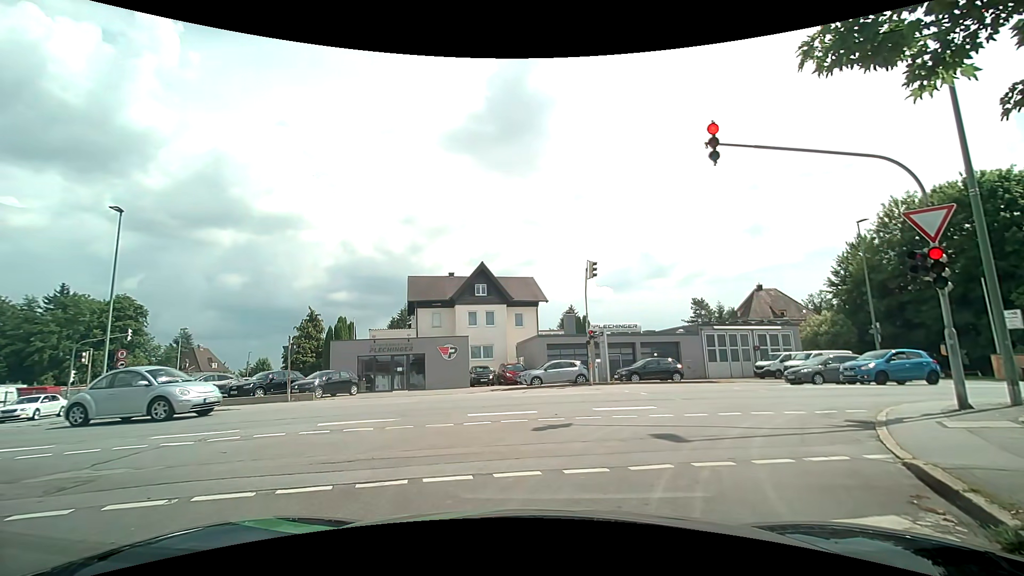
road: residential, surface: asphalt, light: Day
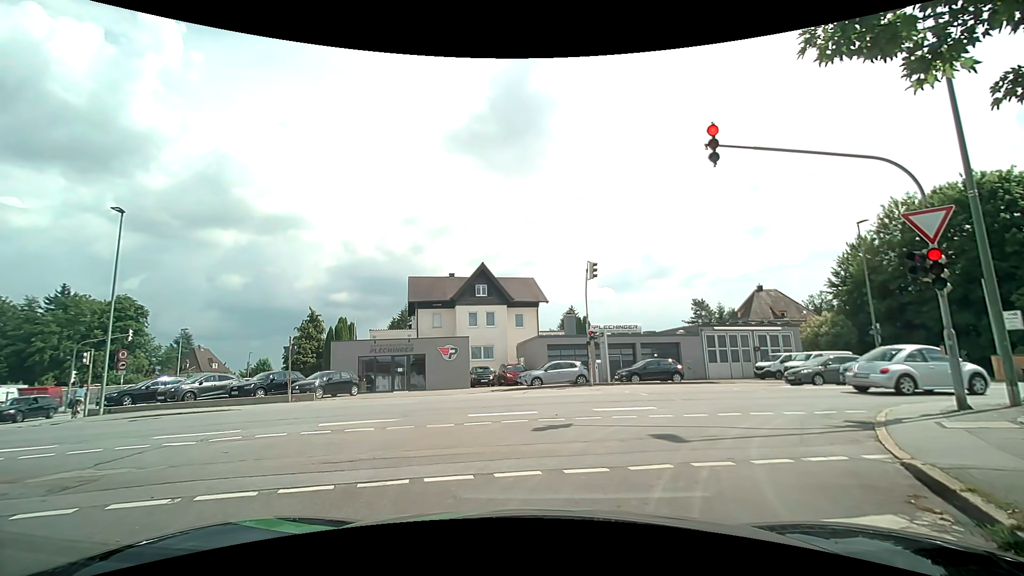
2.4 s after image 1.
(0.0, +0.1) m; 0°
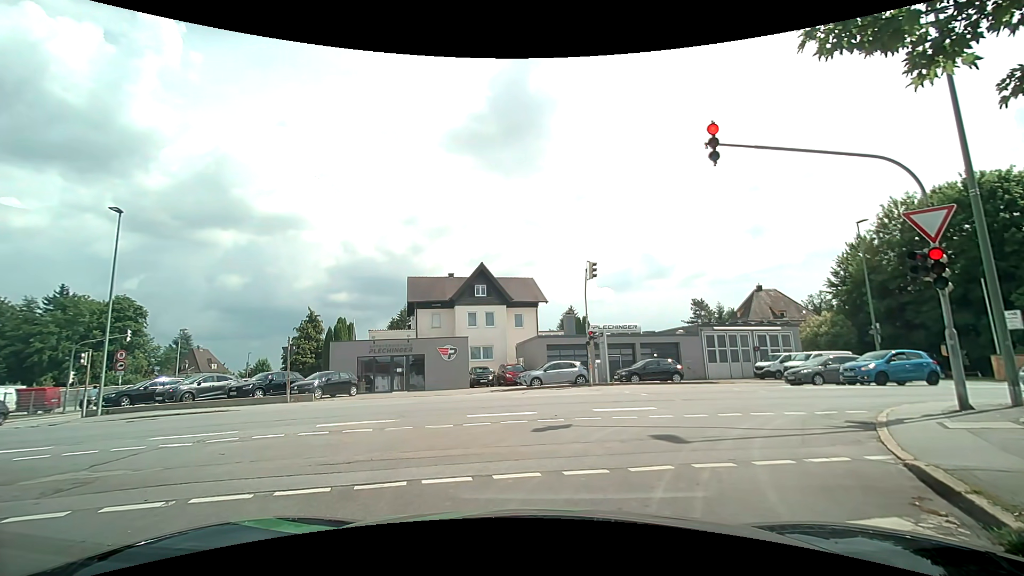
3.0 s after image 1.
(0.0, +0.1) m; 0°
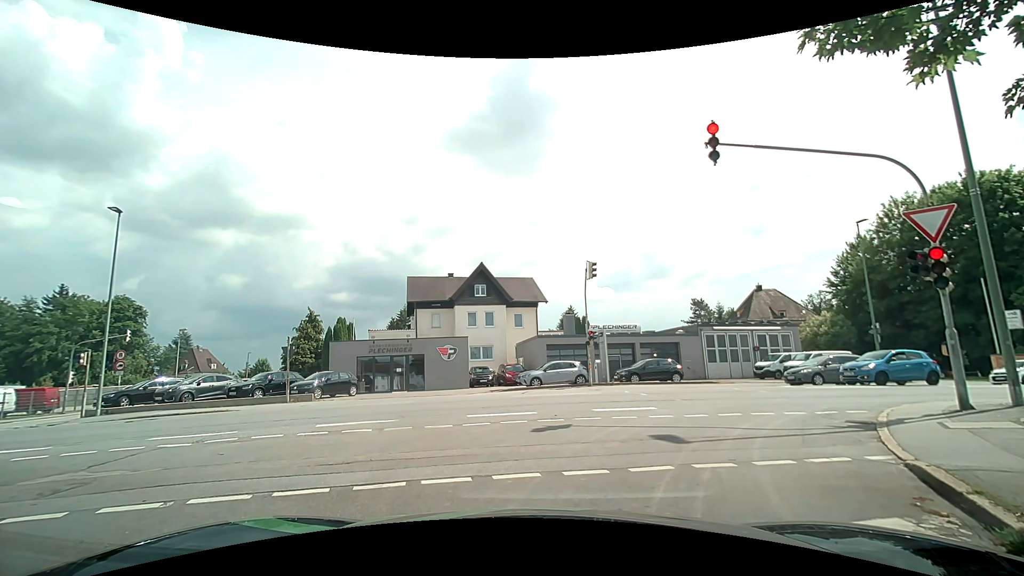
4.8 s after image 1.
(0.0, +0.1) m; 0°
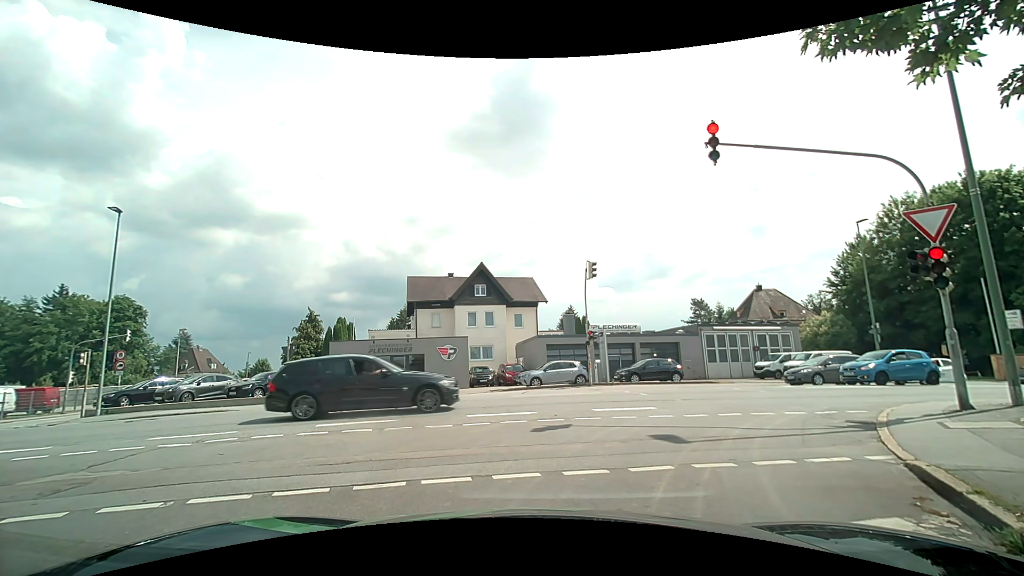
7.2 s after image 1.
(0.0, 0.0) m; 0°
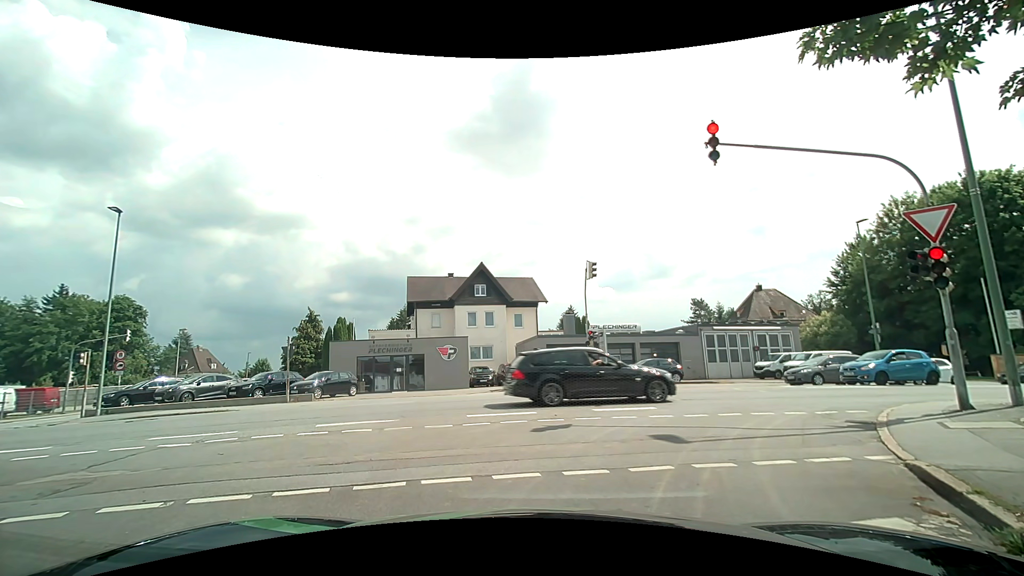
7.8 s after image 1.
(0.0, 0.0) m; 0°
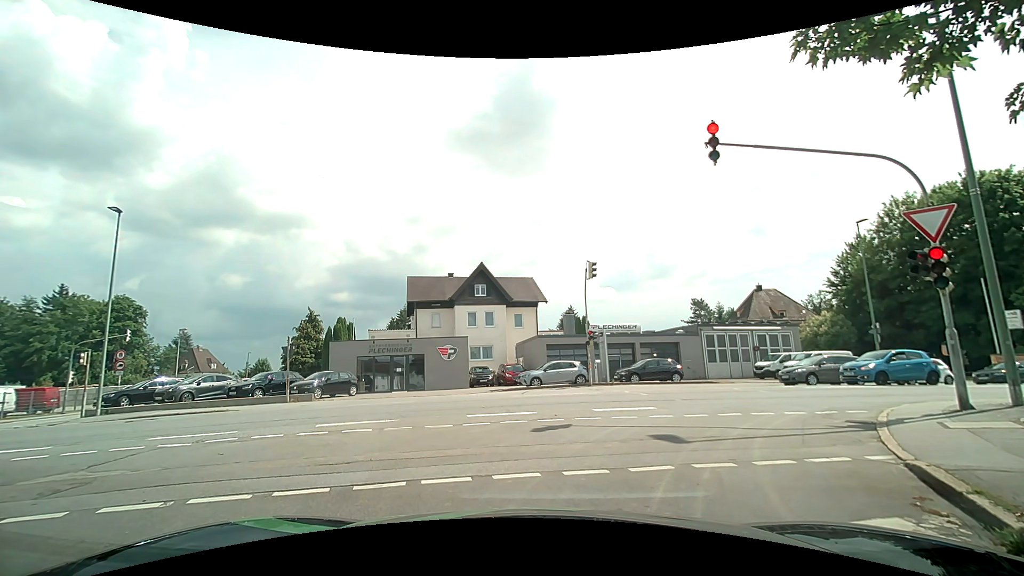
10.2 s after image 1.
(0.0, 0.0) m; 0°
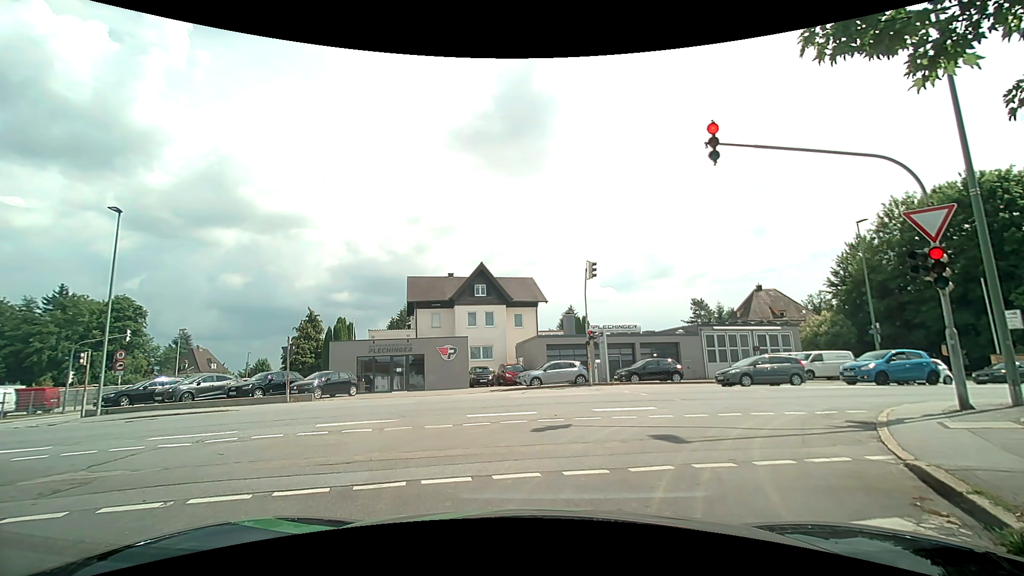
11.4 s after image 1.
(0.0, 0.0) m; 0°
(+2, +10) (+9, +17) (+19, +19) (+29, +21) (+38, +23) (+48, +25) (+58, +27) (+68, +29) (+78, +31) (+87, +33) m
